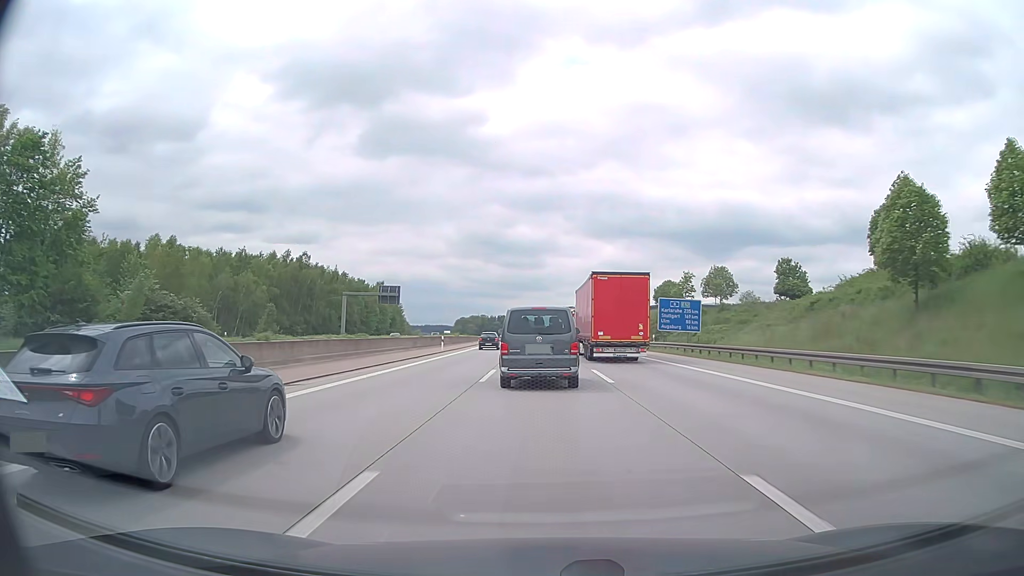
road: motorway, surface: asphalt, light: Day
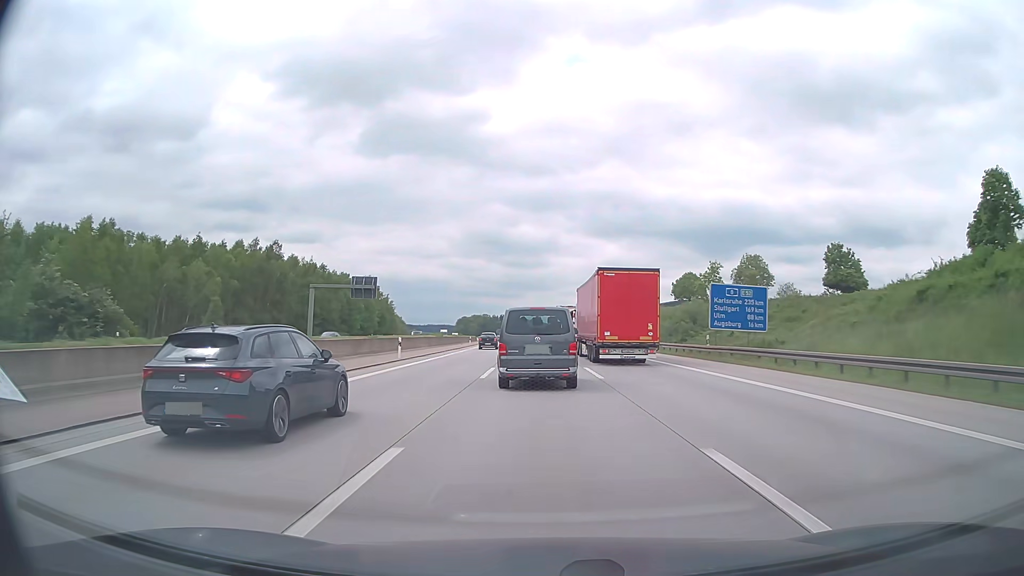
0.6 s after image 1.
(-0.1, +16.7) m; 0°
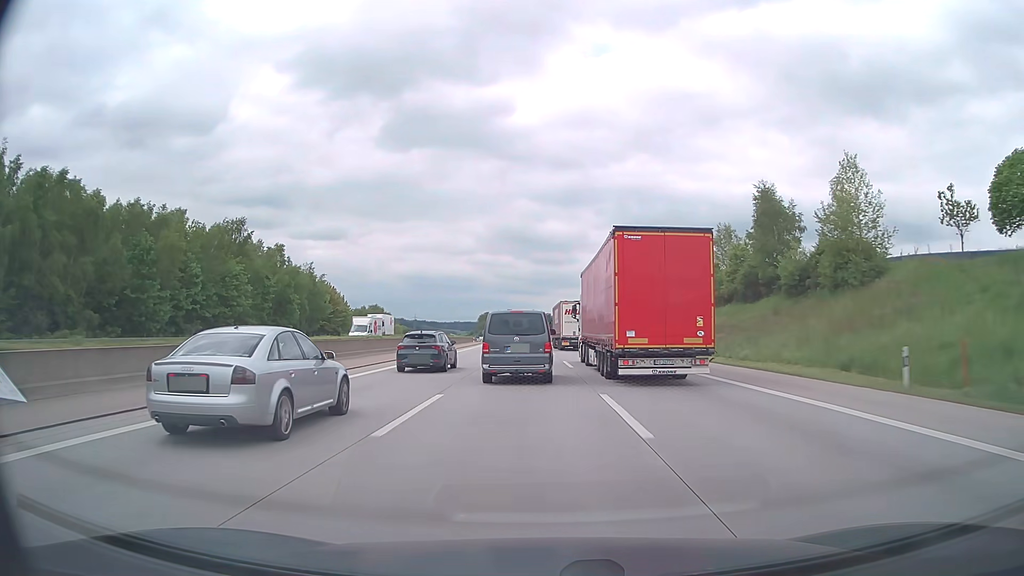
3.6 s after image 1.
(-1.3, +83.8) m; -2°
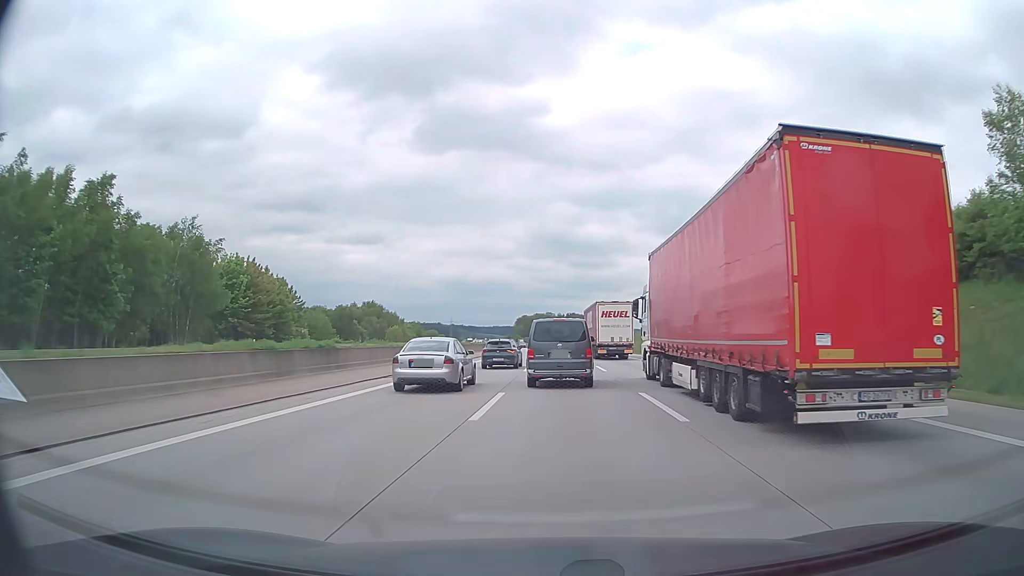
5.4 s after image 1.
(-1.4, +52.6) m; -3°
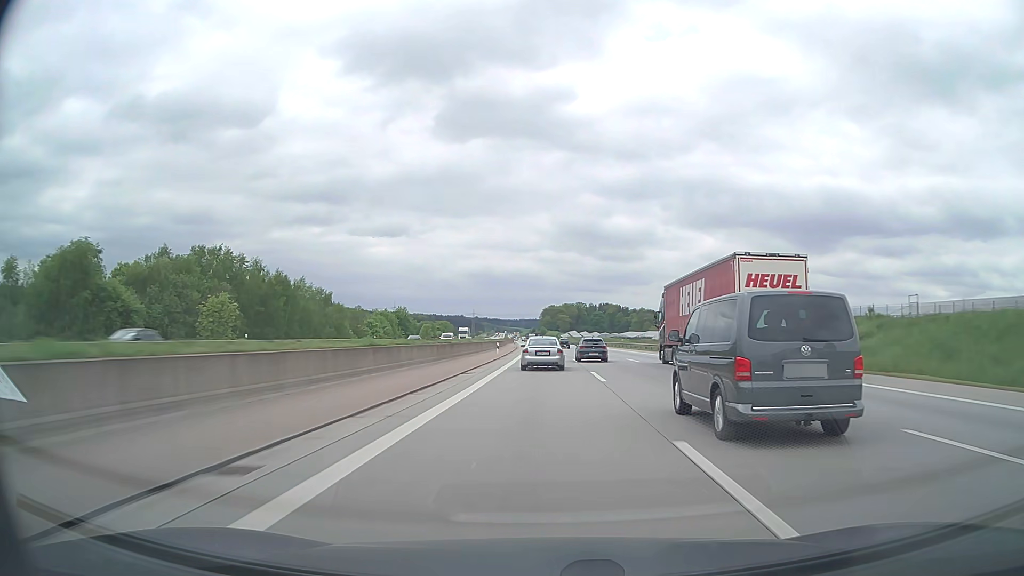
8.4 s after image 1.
(-2.7, +100.2) m; -2°
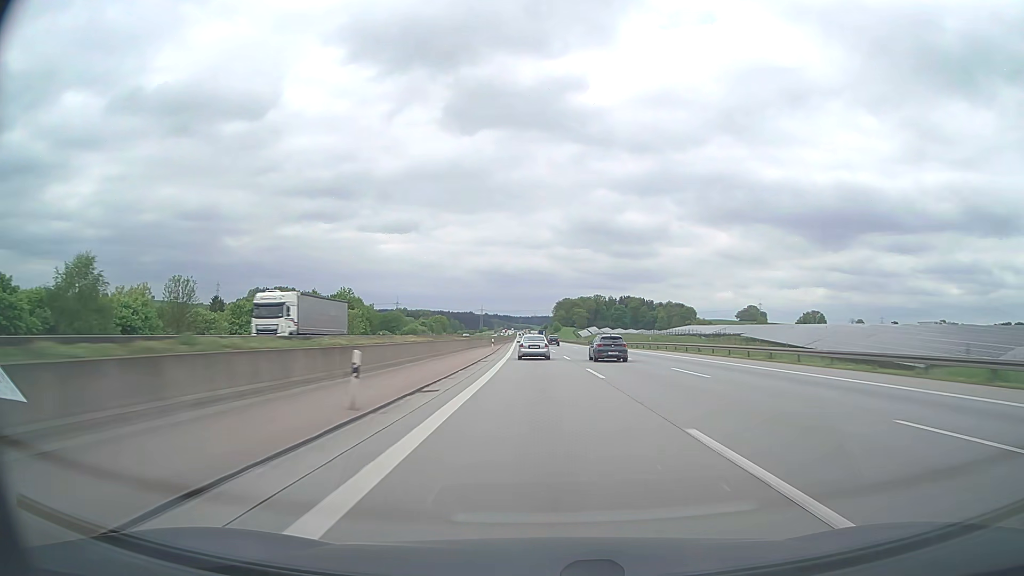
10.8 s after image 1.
(-0.9, +90.6) m; -1°
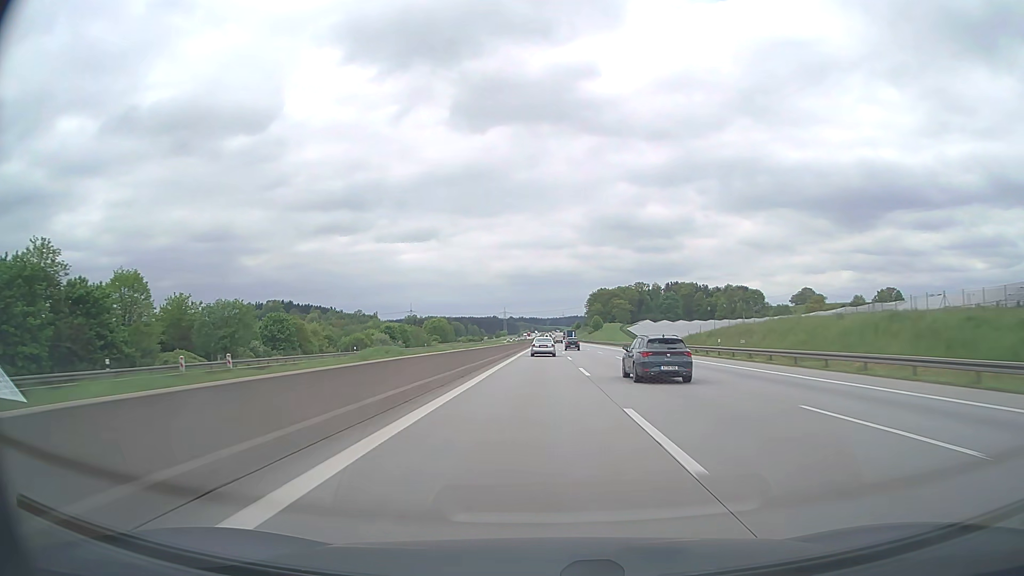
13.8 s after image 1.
(-2.8, +124.0) m; -2°
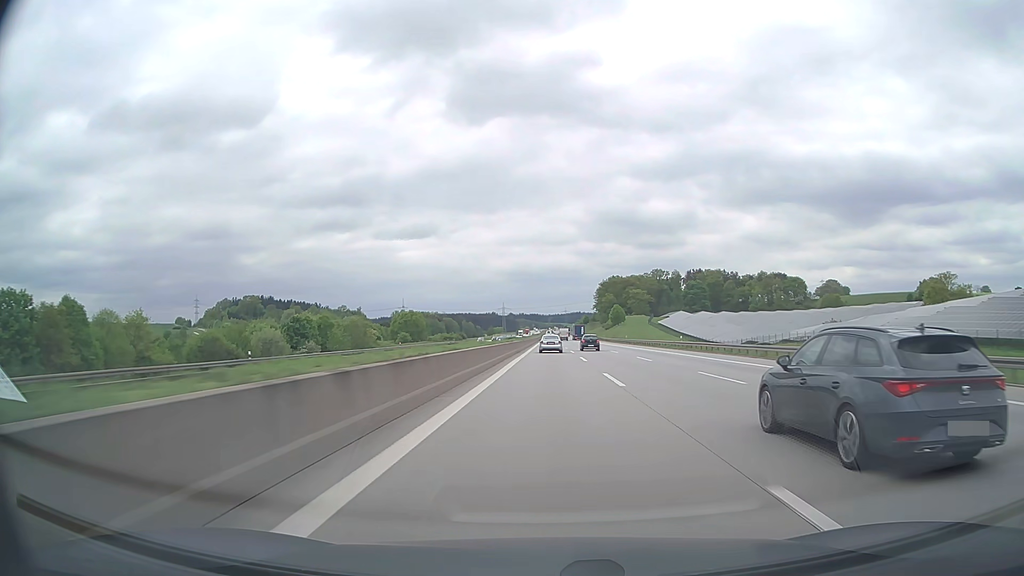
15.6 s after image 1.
(-0.3, +79.3) m; 0°
(0, +10) (0, +20) (0, +30) (0, +40) (0, +50) (0, +60) (0, +70) (0, +80) (0, +90) (+1, +100) m
